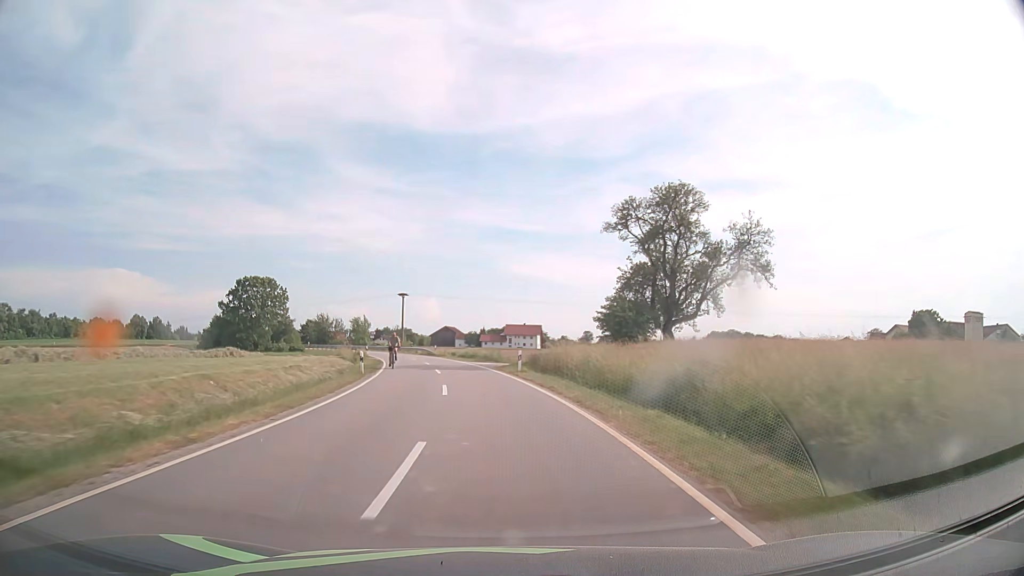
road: tertiary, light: Day
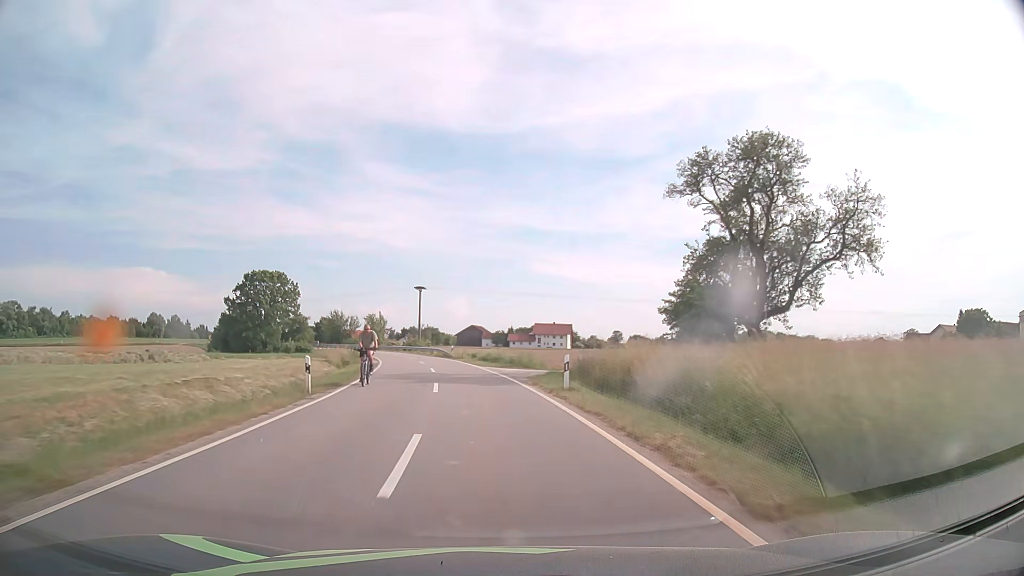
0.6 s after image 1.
(-0.2, +11.5) m; -2°
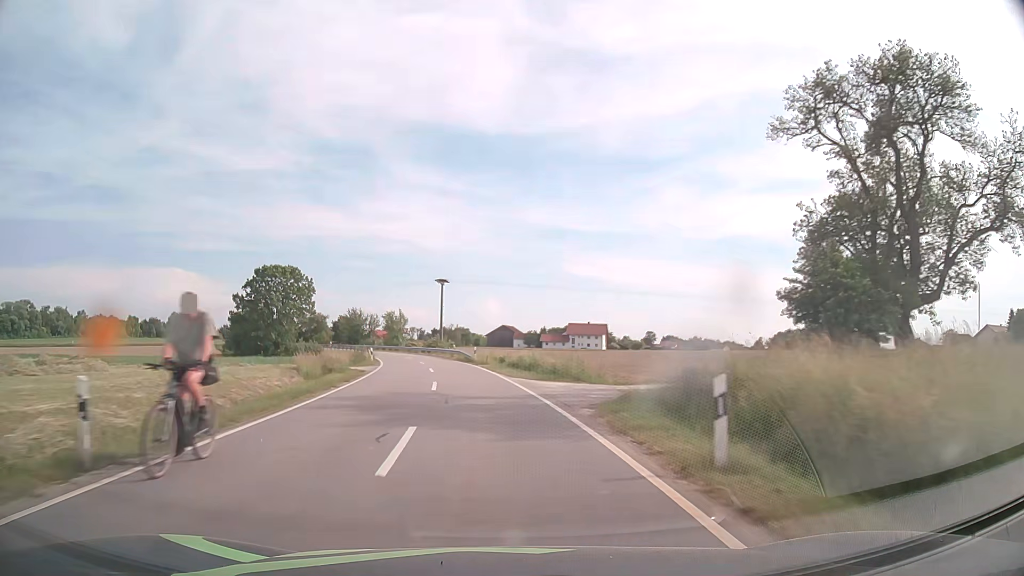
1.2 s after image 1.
(-0.3, +11.3) m; -3°
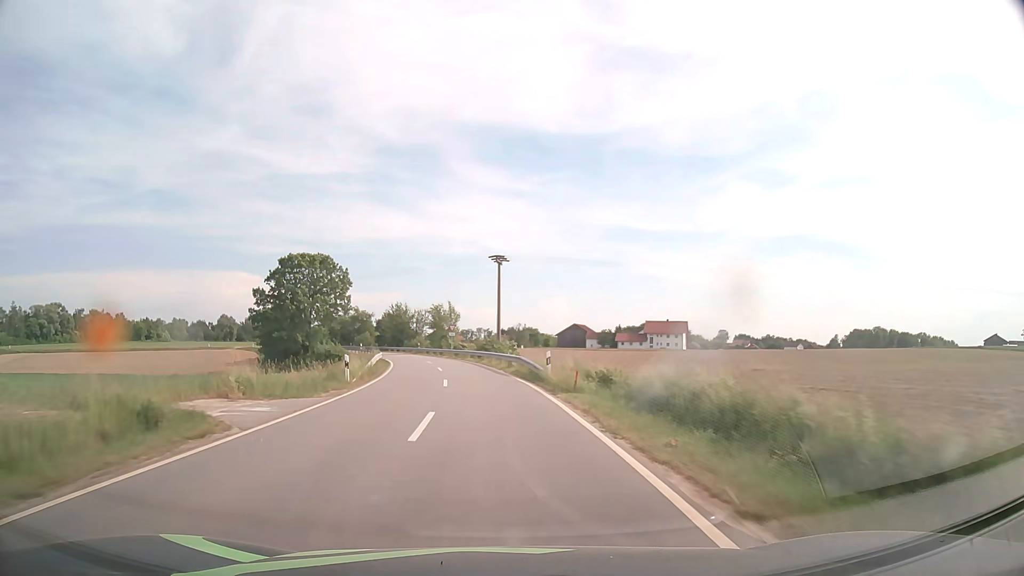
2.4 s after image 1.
(-1.0, +21.8) m; -6°
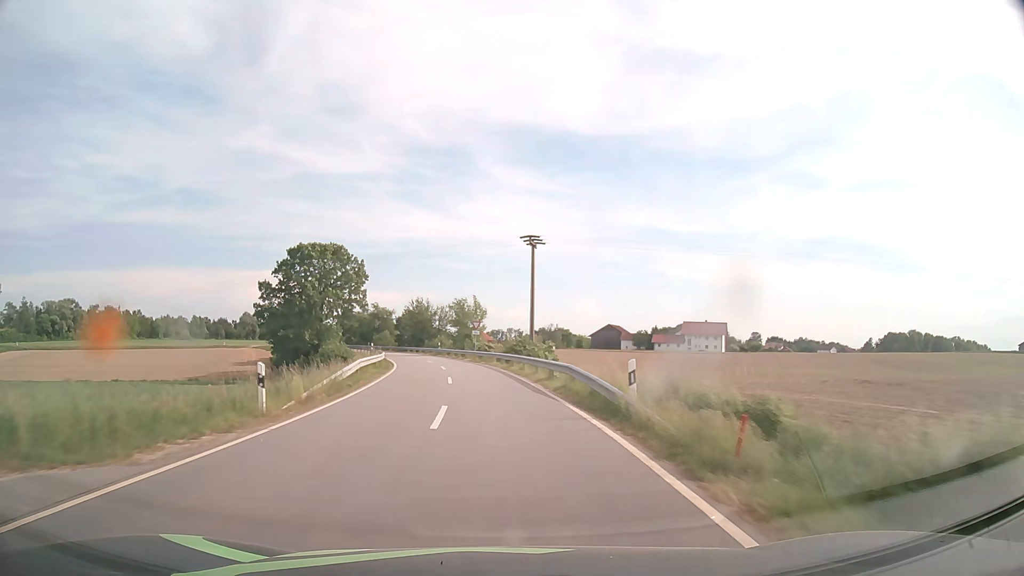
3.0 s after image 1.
(-0.3, +10.8) m; -3°
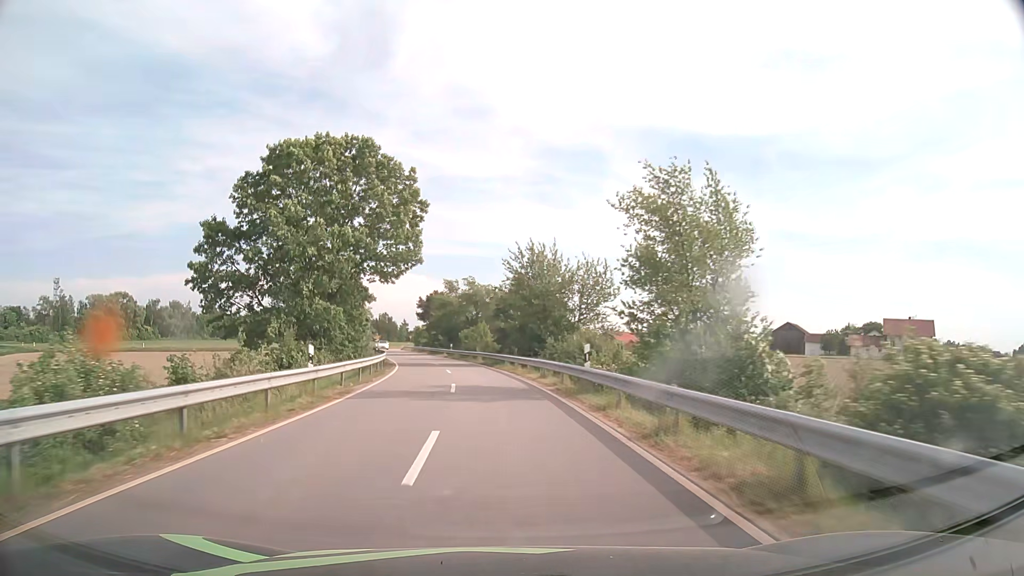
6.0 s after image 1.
(-5.3, +52.9) m; -12°
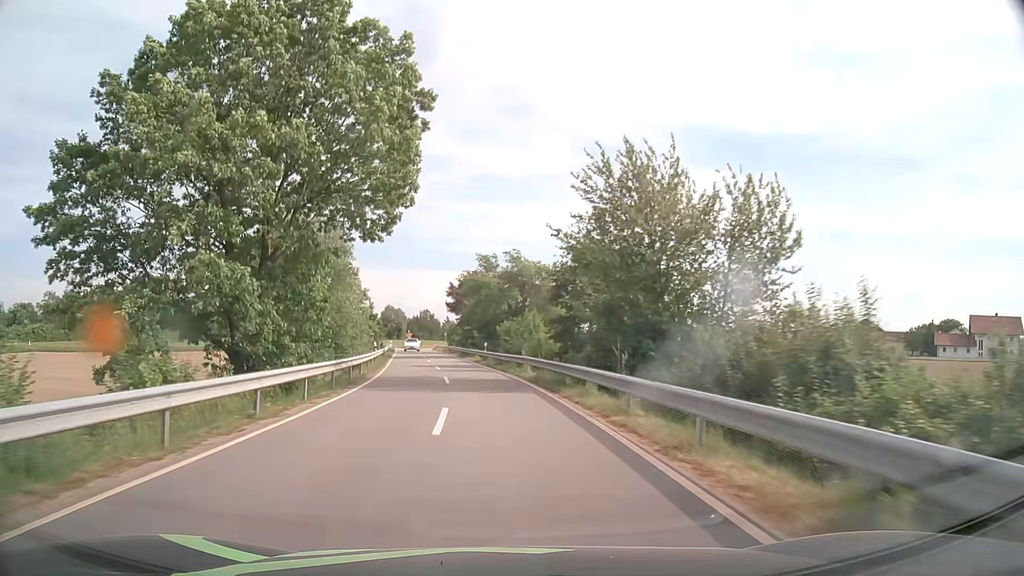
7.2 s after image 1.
(-0.8, +21.0) m; -4°
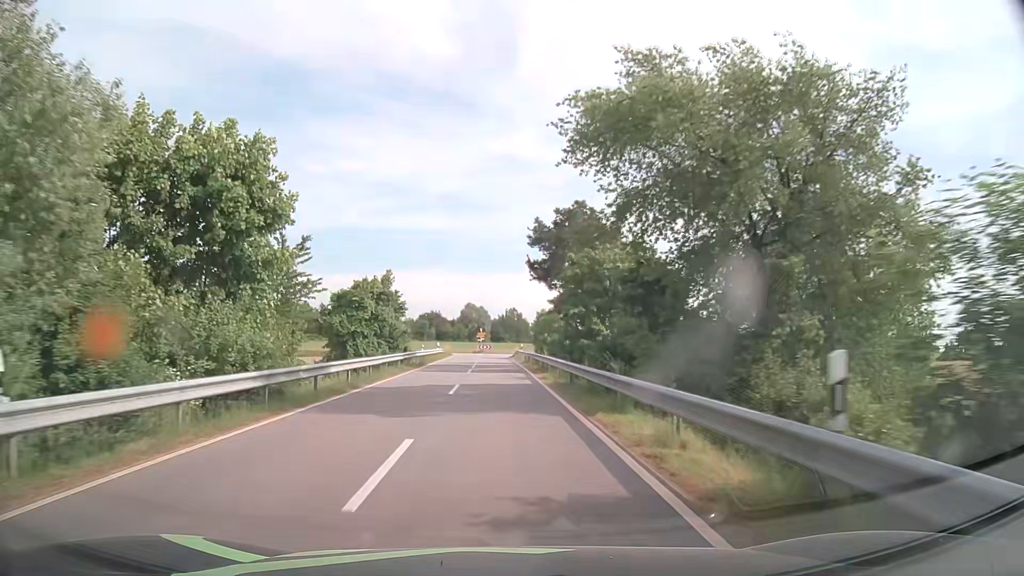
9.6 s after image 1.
(-3.0, +39.3) m; -8°
(0, +10) (0, +20) (-1, +30) (-1, +40) (-1, +50) (-2, +60) (-2, +70) (0, +80) (+5, +88) (+14, +92) m
